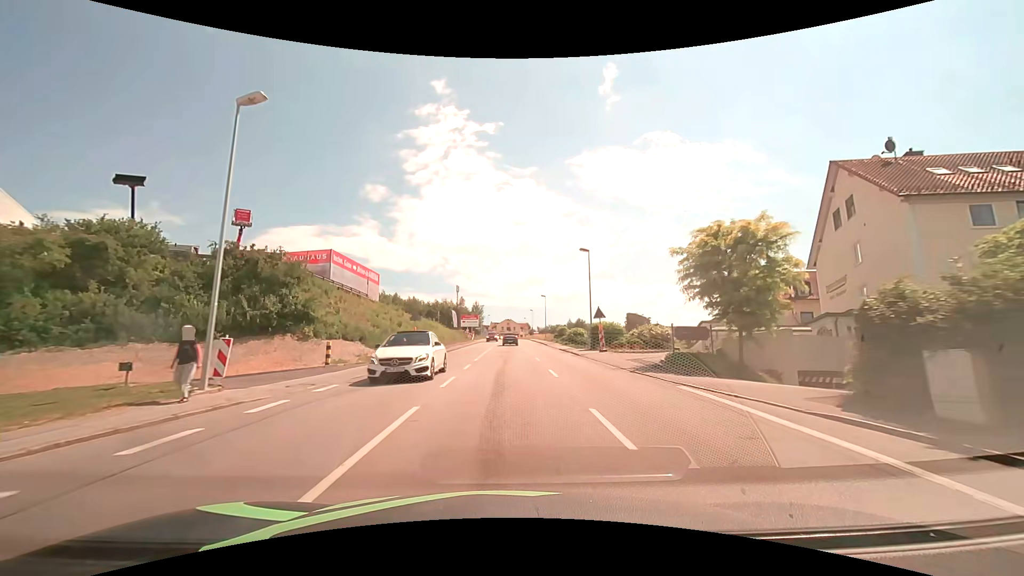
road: tertiary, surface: asphalt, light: Day
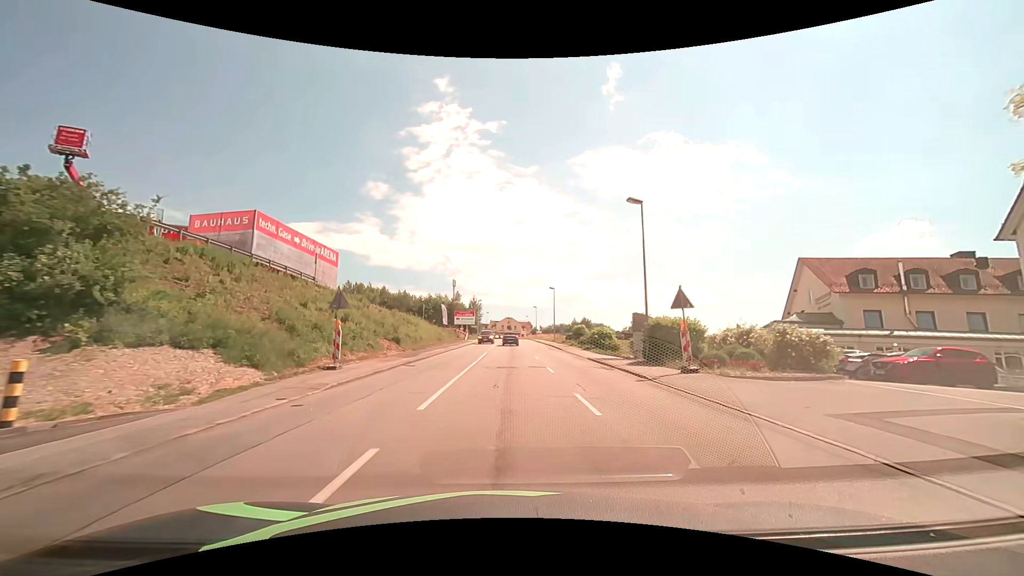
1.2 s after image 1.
(0.0, +15.5) m; 0°
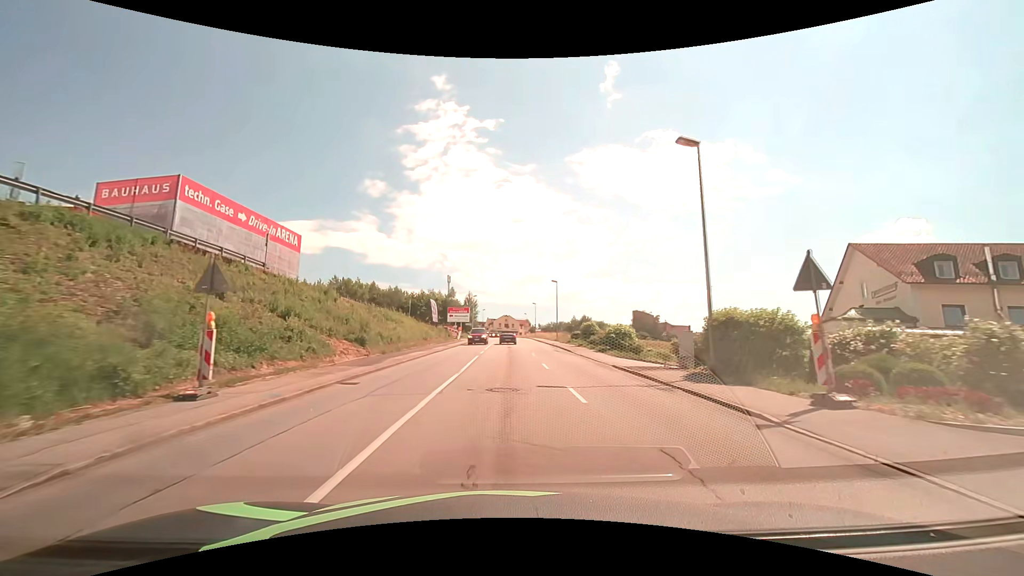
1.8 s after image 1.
(0.0, +7.8) m; 0°
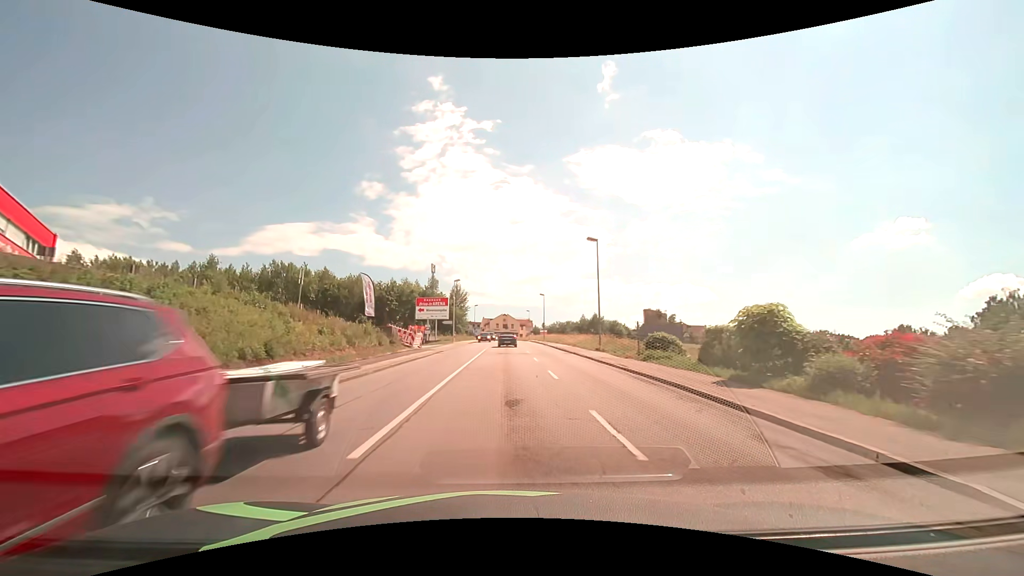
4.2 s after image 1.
(+0.1, +31.2) m; 0°
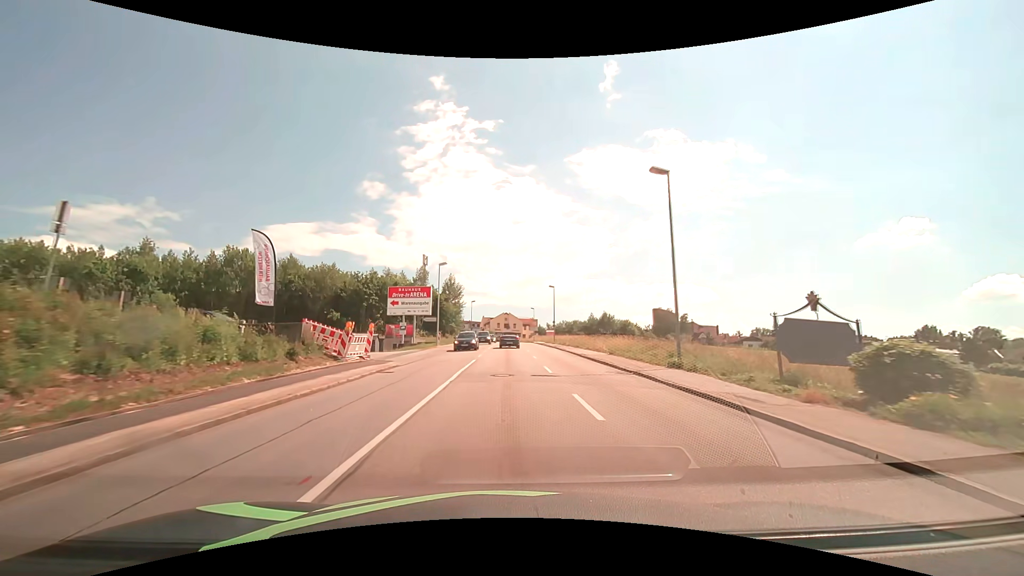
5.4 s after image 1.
(0.0, +15.6) m; 0°
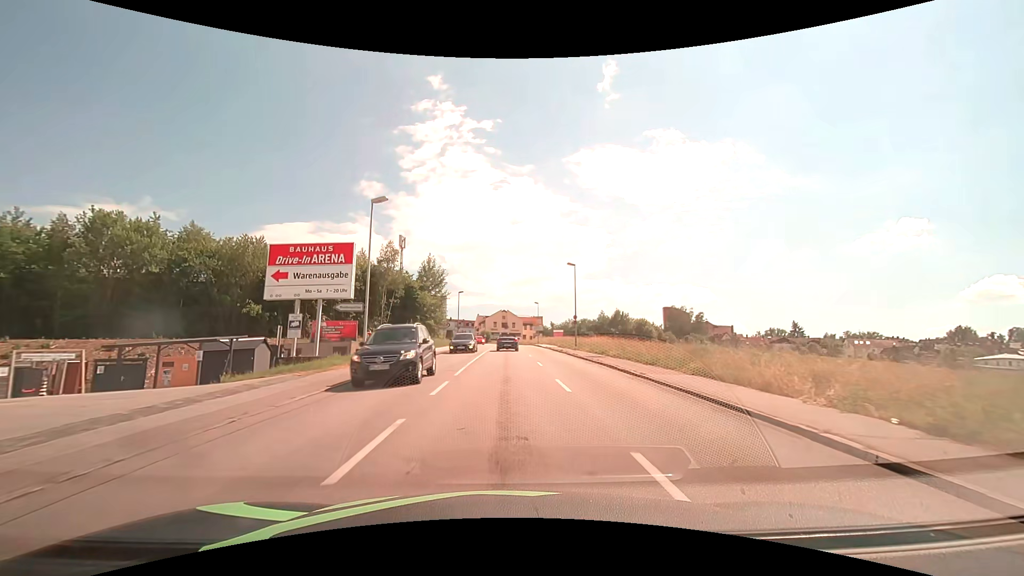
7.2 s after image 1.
(0.0, +23.4) m; 0°
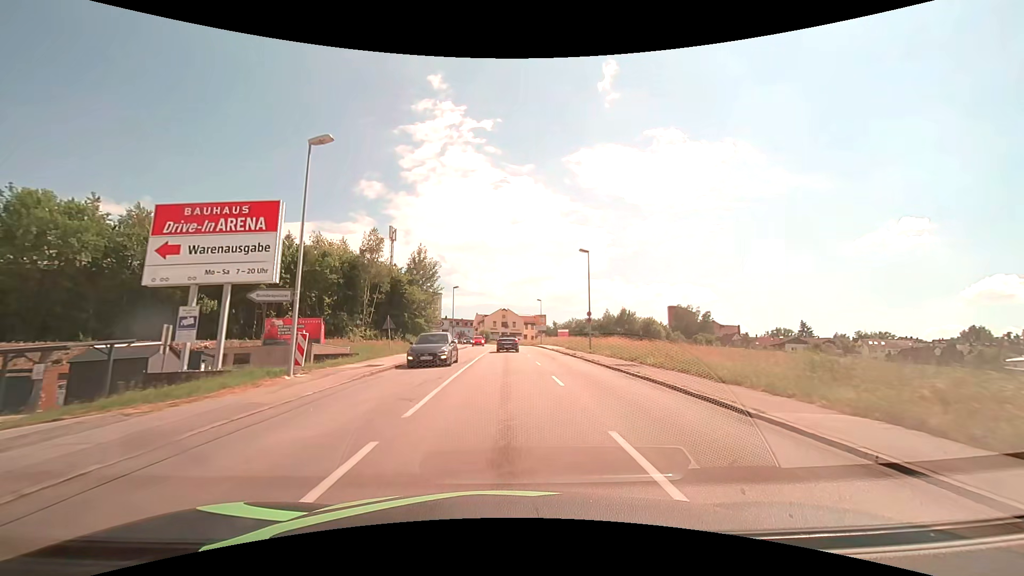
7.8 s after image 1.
(0.0, +7.8) m; 0°
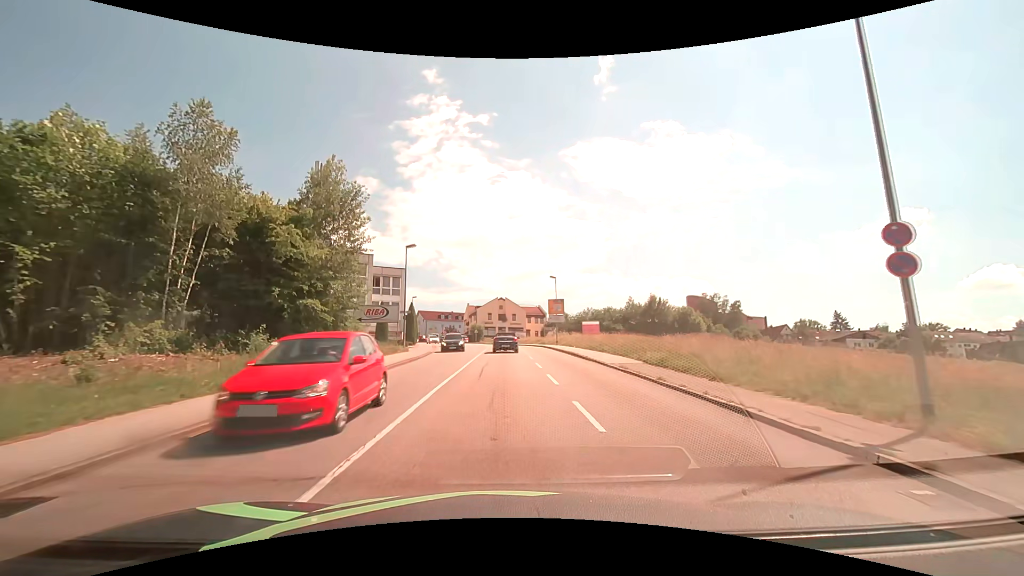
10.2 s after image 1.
(+0.2, +30.9) m; 0°
(0, +10) (0, +20) (0, +30) (0, +40) (-1, +50) (-1, +60) (-2, +70) (-4, +80) (-6, +89) (-10, +99) m
